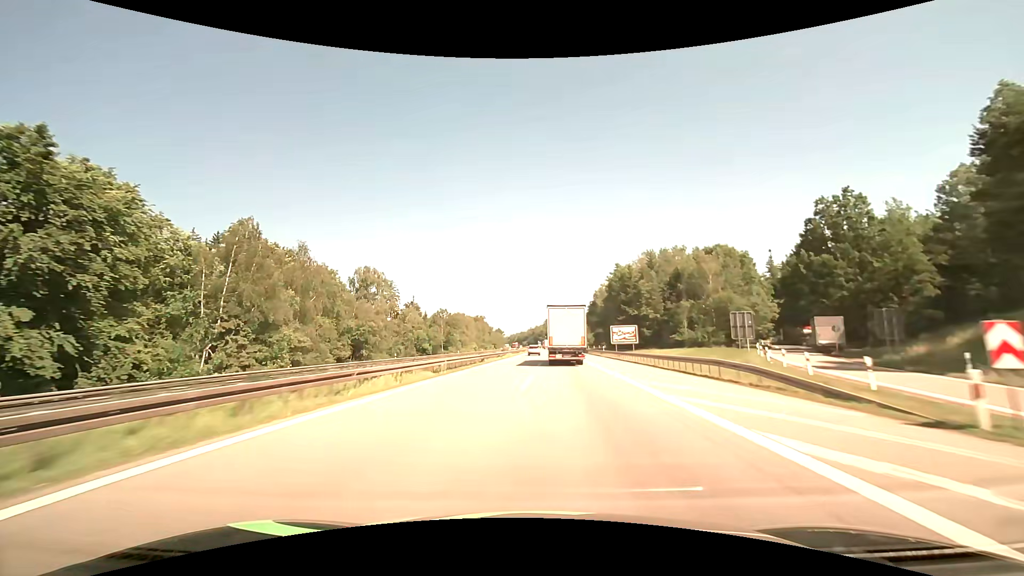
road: motorway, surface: asphalt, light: Day
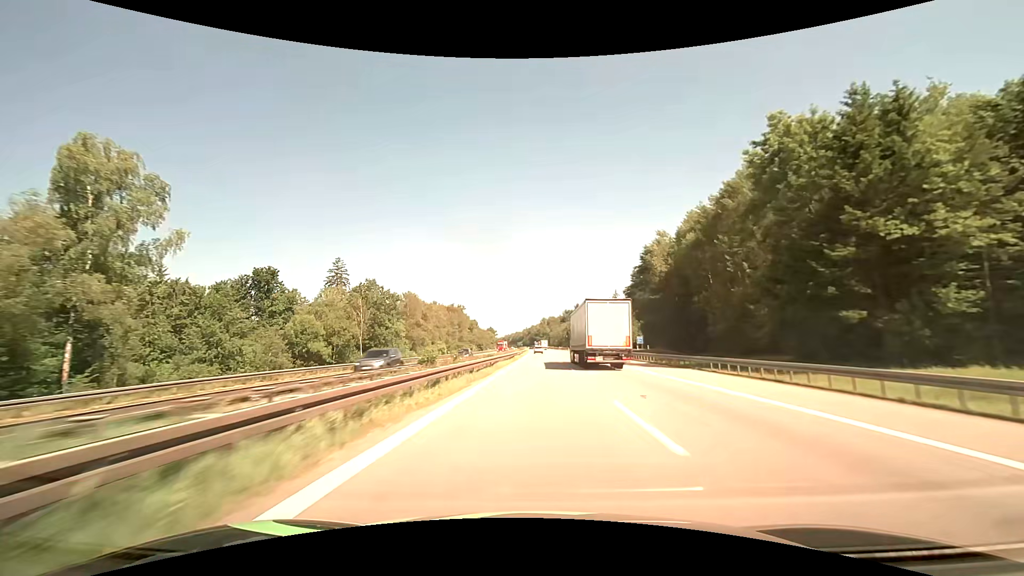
(-0.4, +63.2) m; 0°
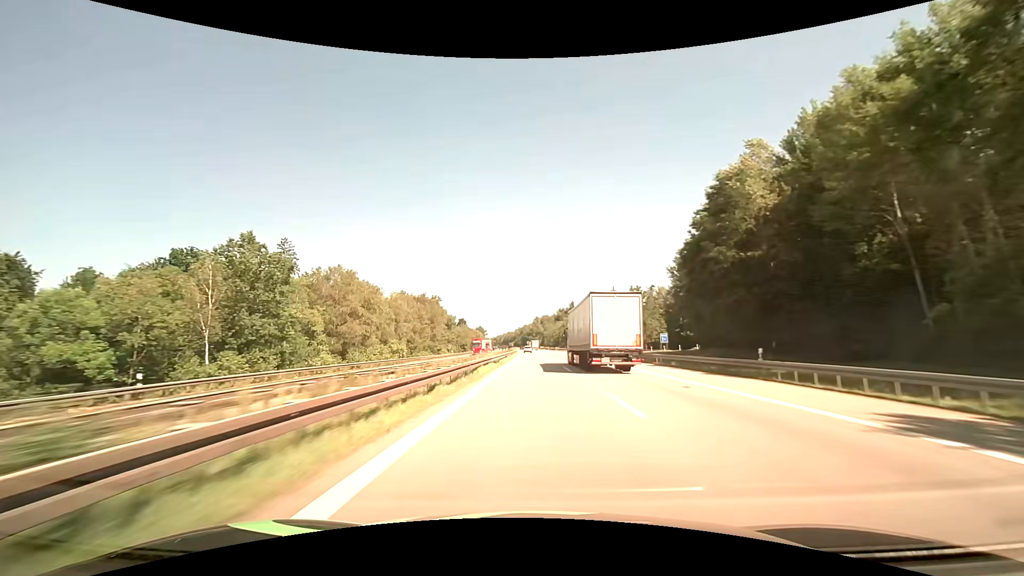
(+0.2, +32.8) m; +1°
(0, +10) (0, +20) (0, +30) (0, +40) (0, +50) (0, +60) (0, +70) (0, +80) (-1, +90) (-1, +100) m
